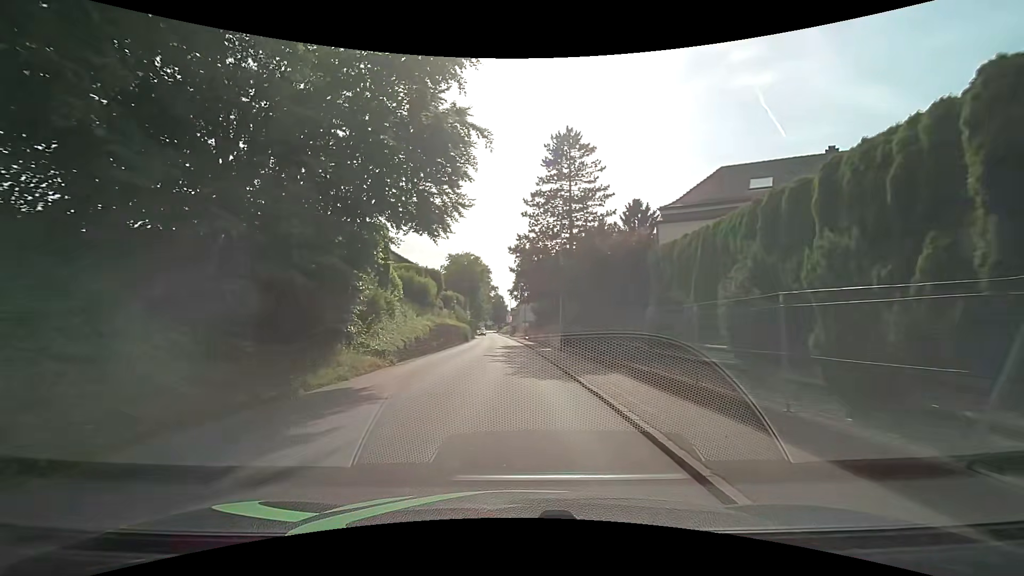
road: tertiary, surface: asphalt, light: Day
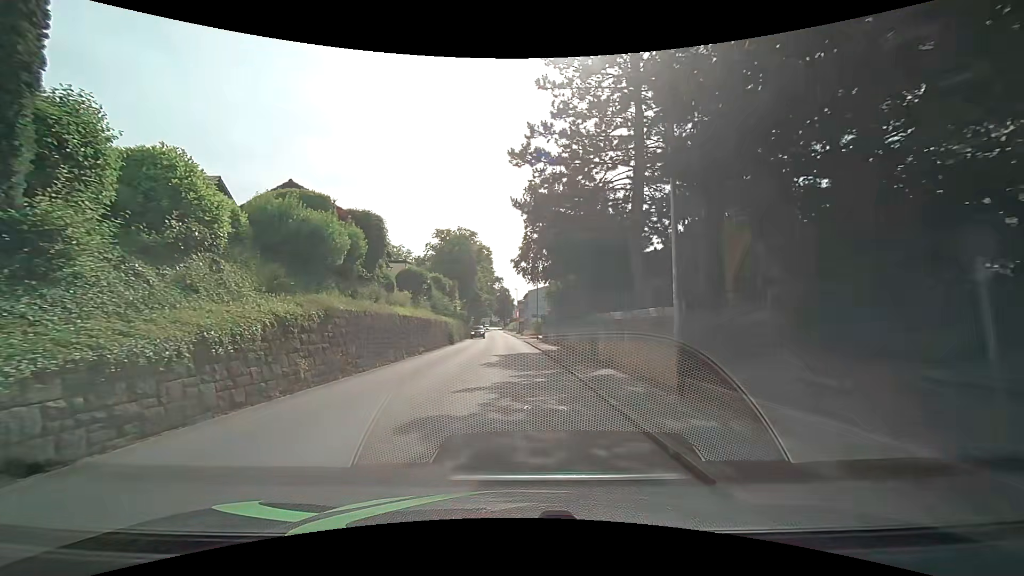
(-0.1, +21.0) m; -1°
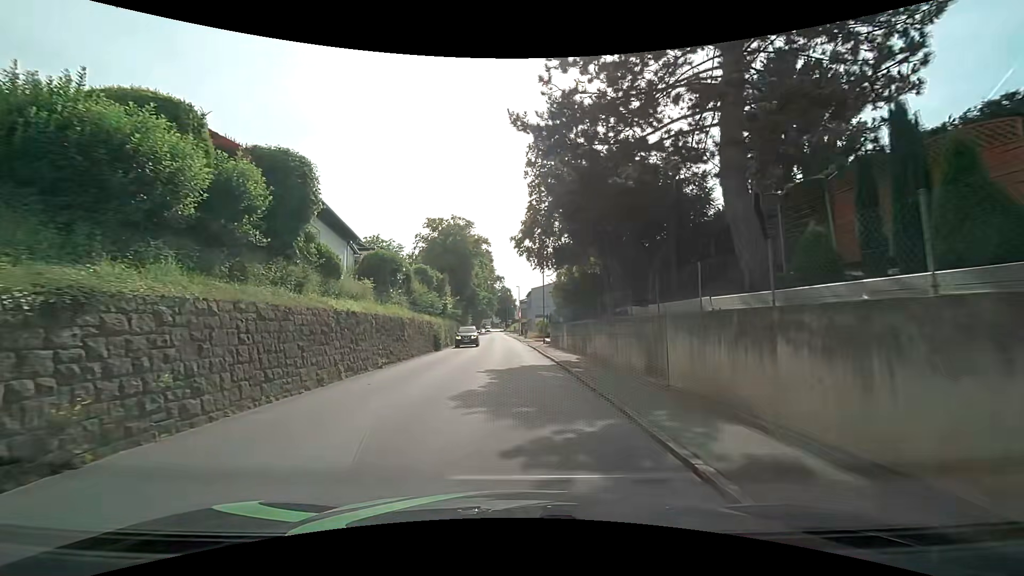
(0.0, +8.4) m; 0°
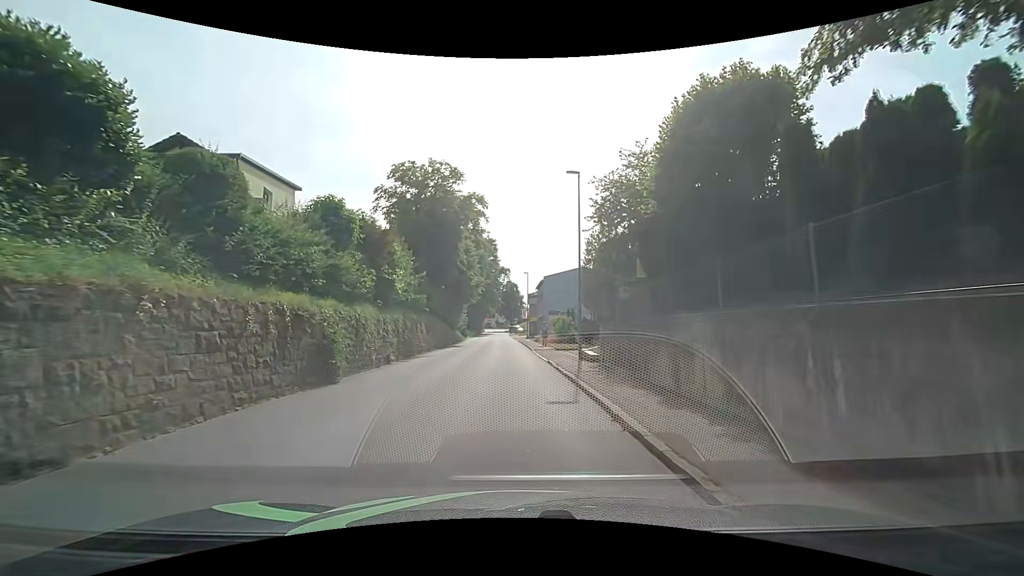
(-0.4, +20.7) m; -1°
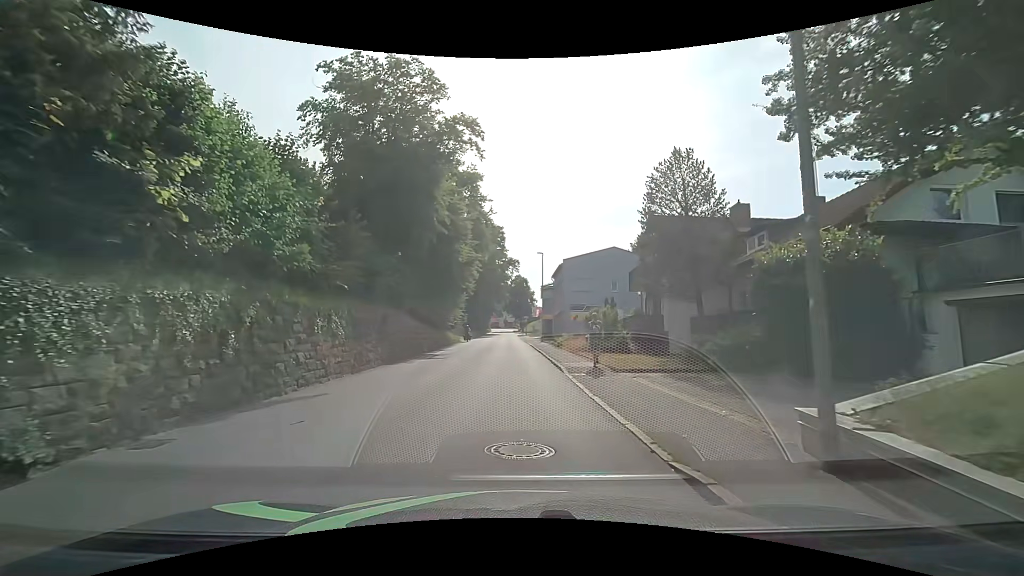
(-0.3, +16.1) m; -2°
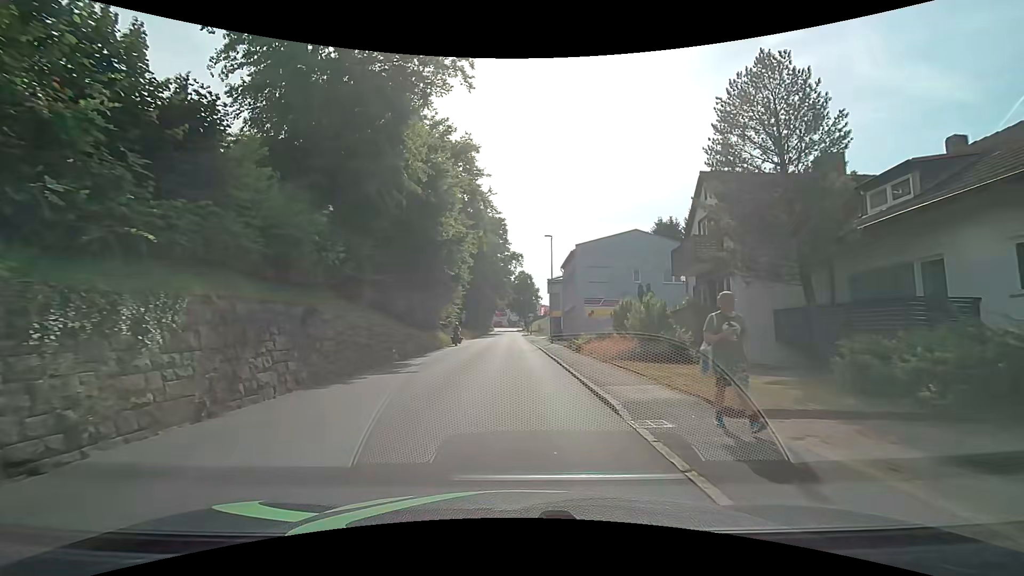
(0.0, +7.9) m; 0°
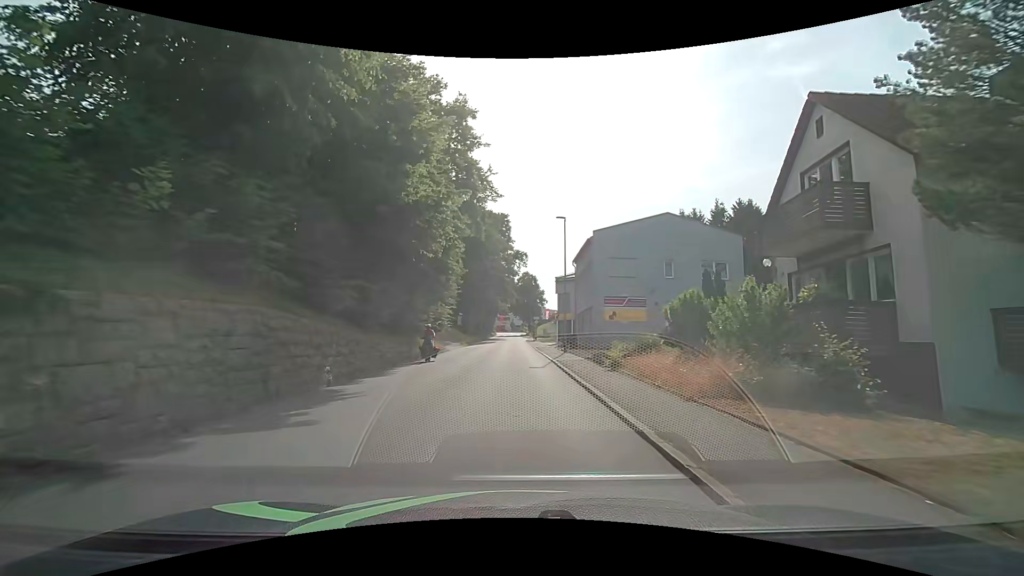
(-0.1, +7.9) m; -1°
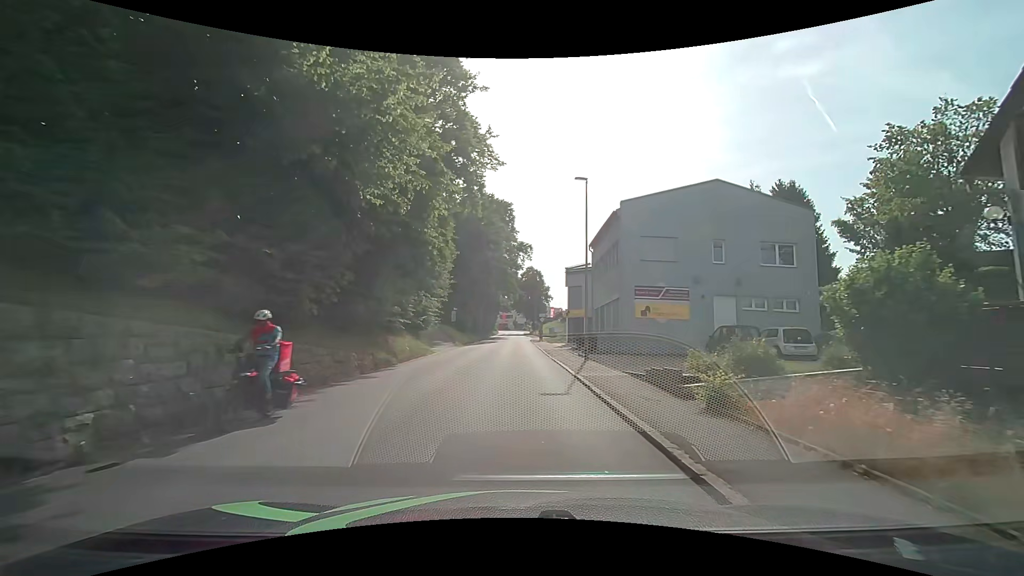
(0.0, +7.8) m; 0°
